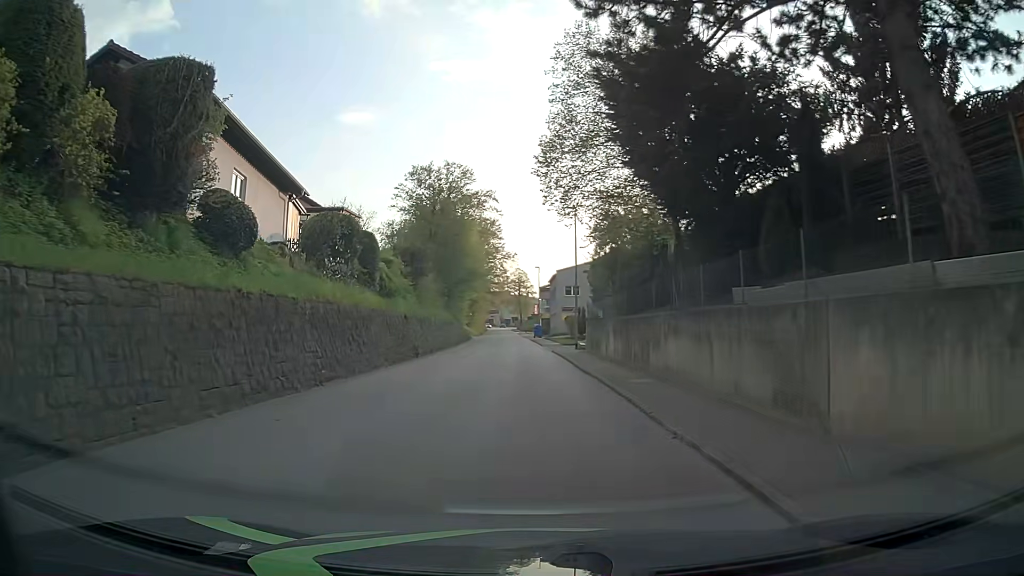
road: tertiary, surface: asphalt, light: Day
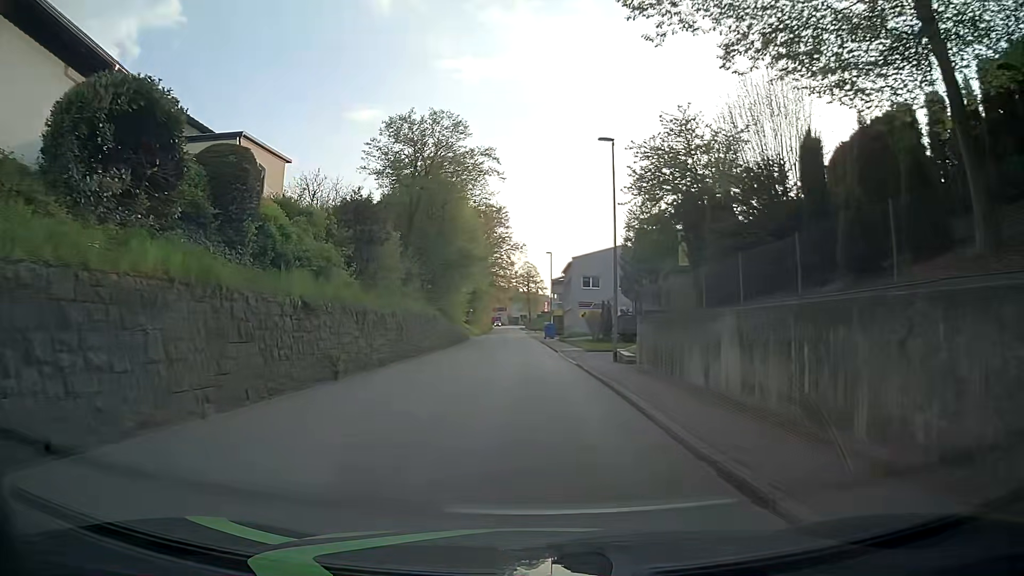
(-0.2, +14.4) m; -1°
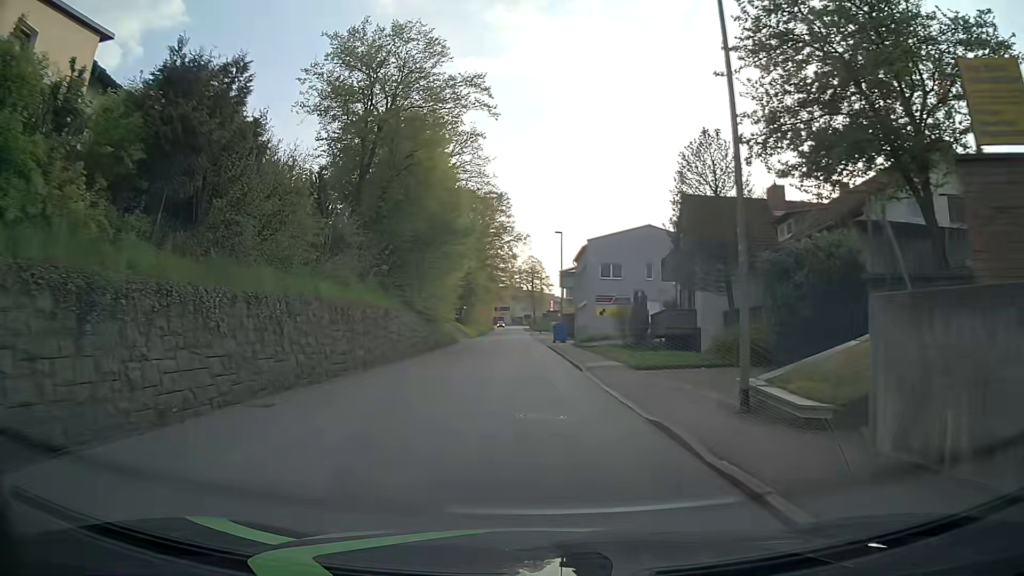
(0.0, +14.4) m; -1°
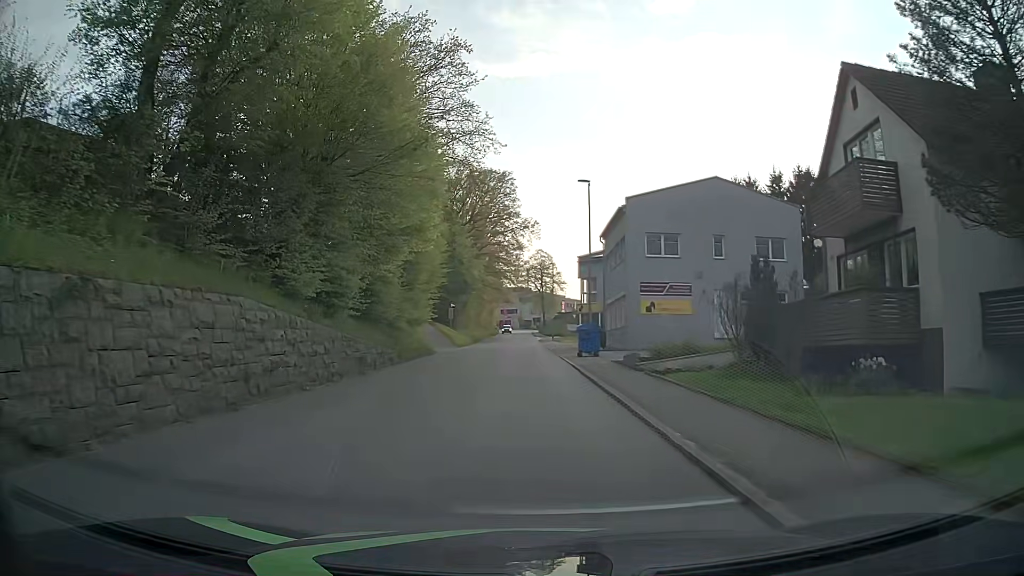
(0.0, +19.1) m; -1°
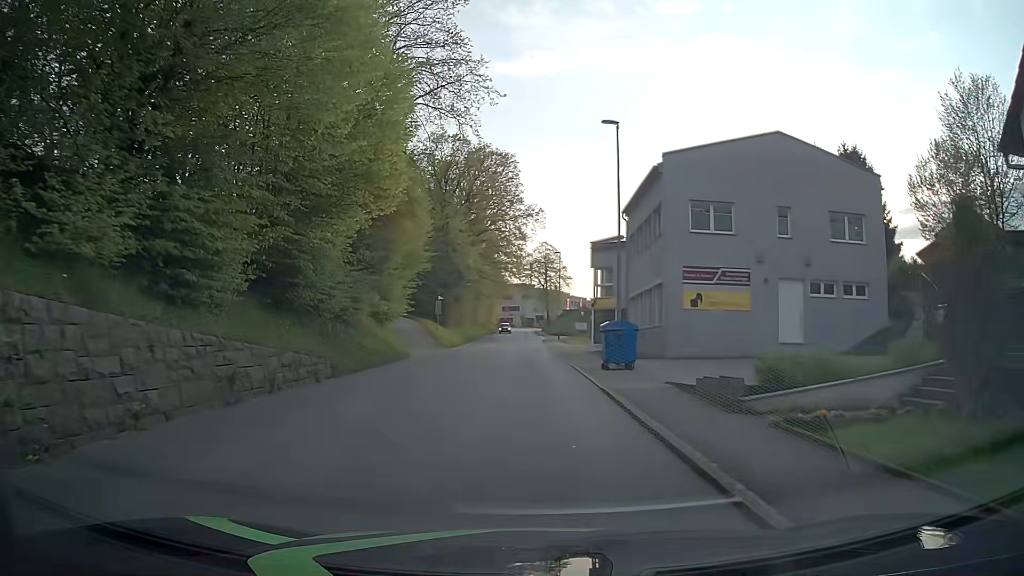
(0.0, +9.5) m; +1°
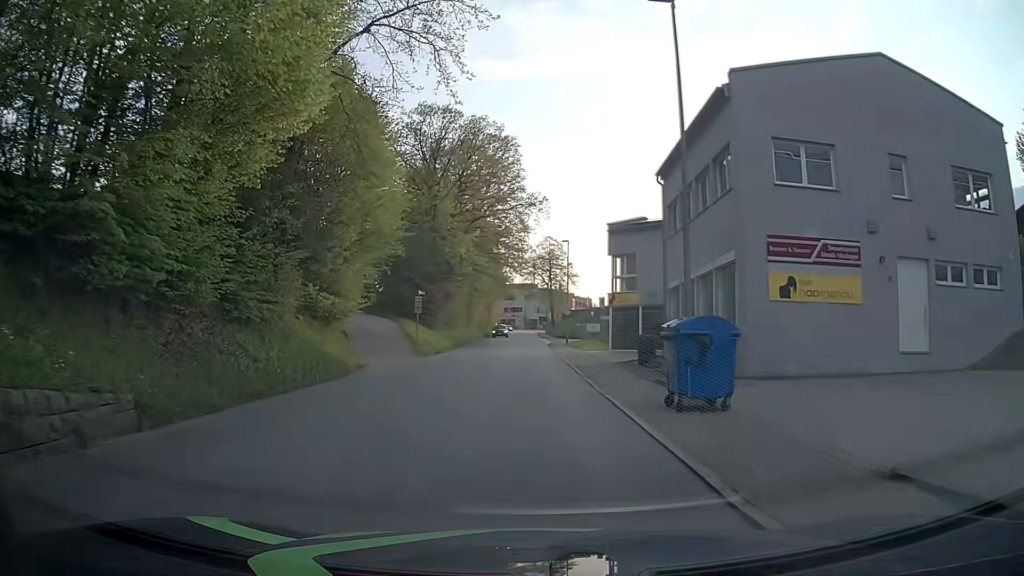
(-0.1, +9.6) m; 0°
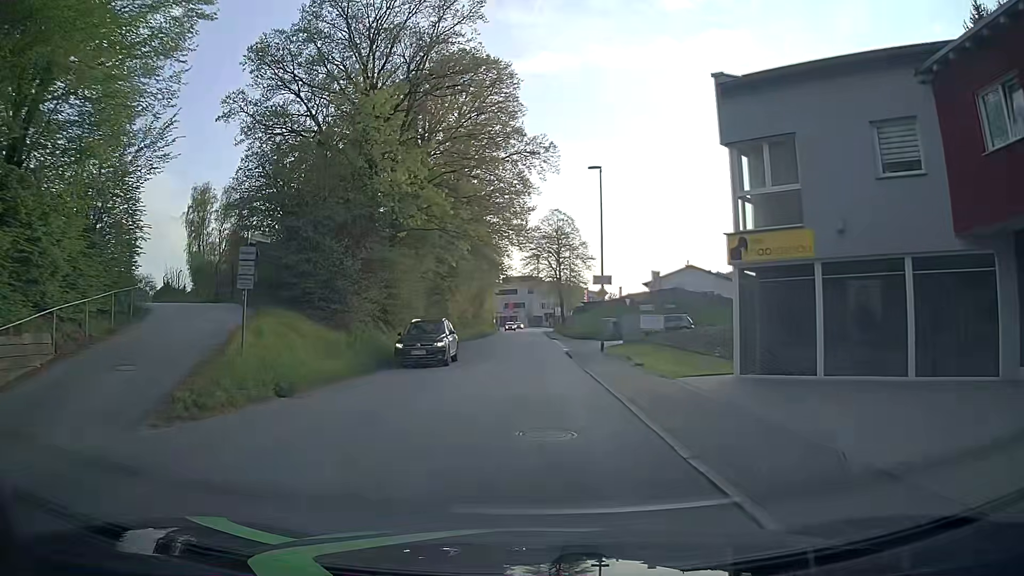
(-0.5, +24.0) m; -1°
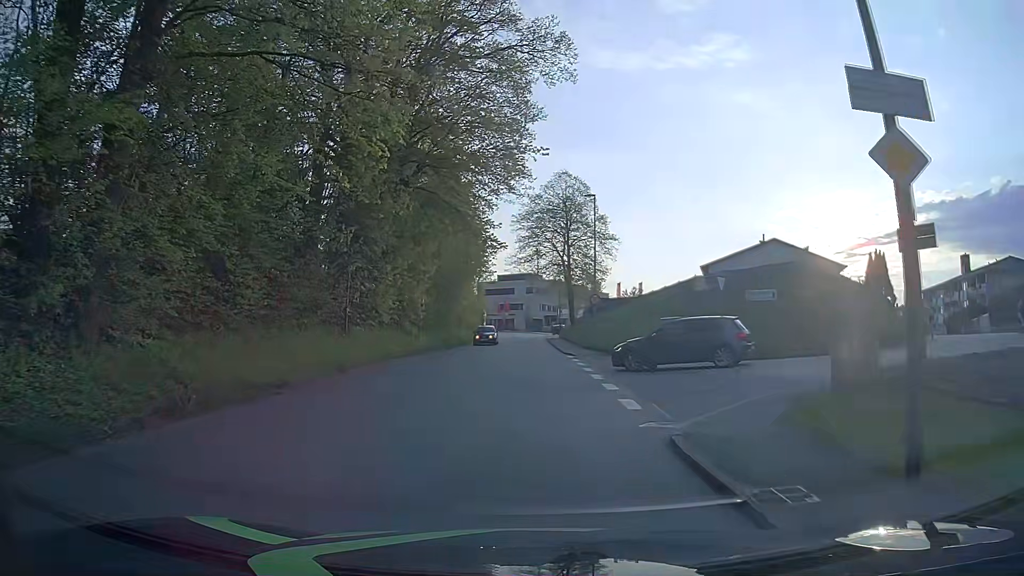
(0.0, +24.0) m; 0°
(0, +10) (0, +20) (0, +30) (0, +40) (0, +50) (0, +60) (0, +70) (0, +80) (0, +90) (0, +100) m
